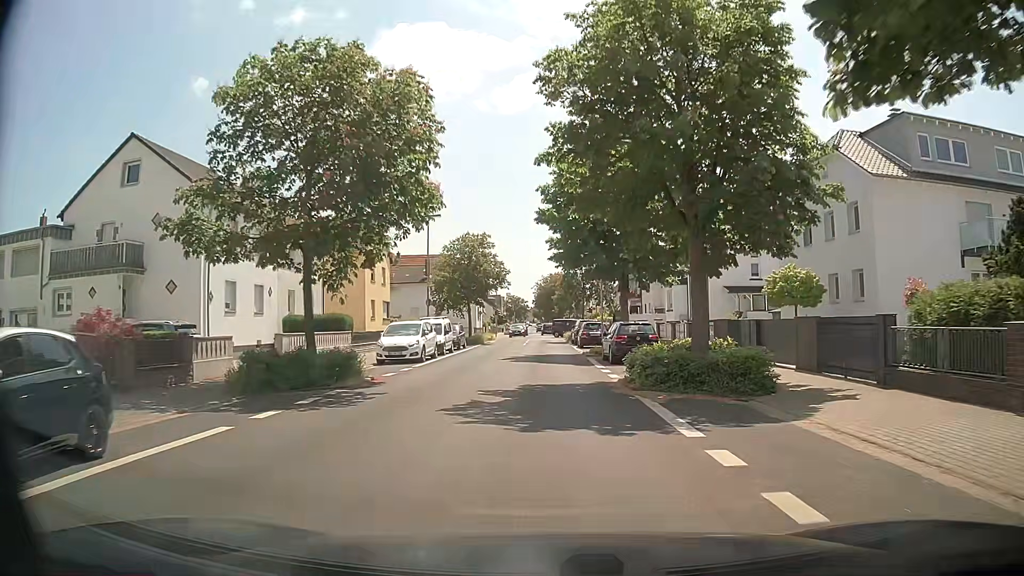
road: unclassified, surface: asphalt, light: Day
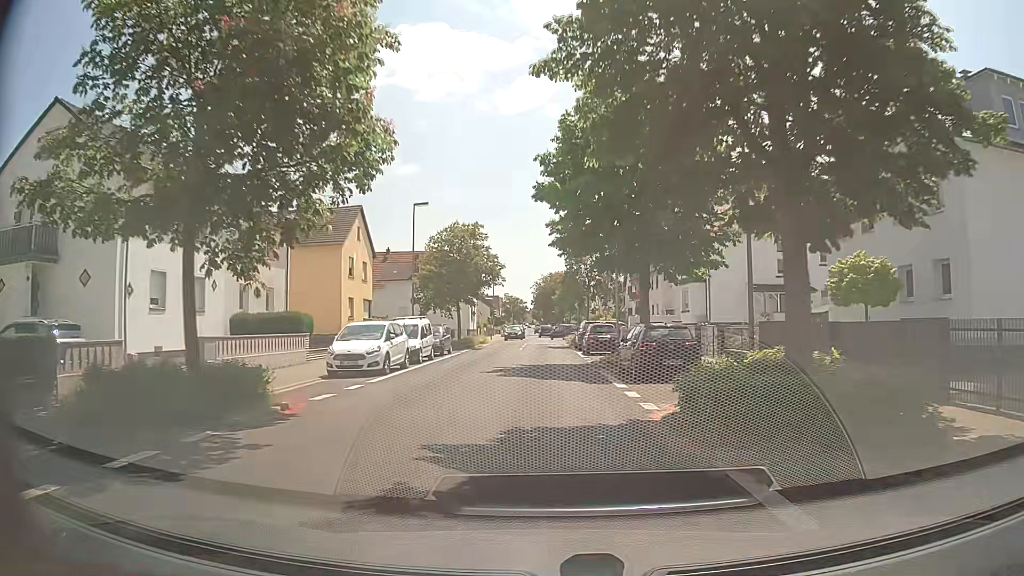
(-0.1, +6.1) m; 0°
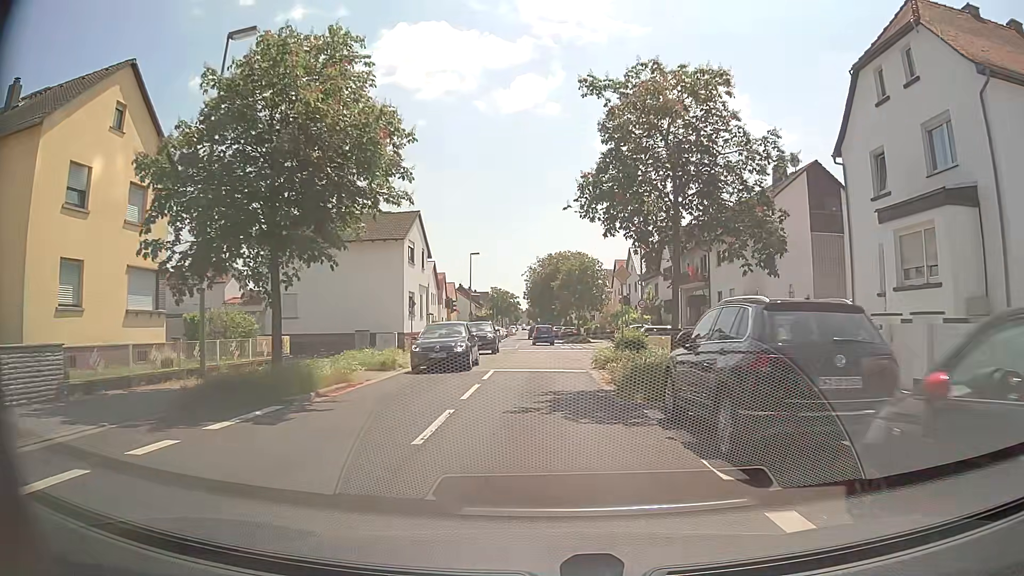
(-0.2, +30.5) m; 0°
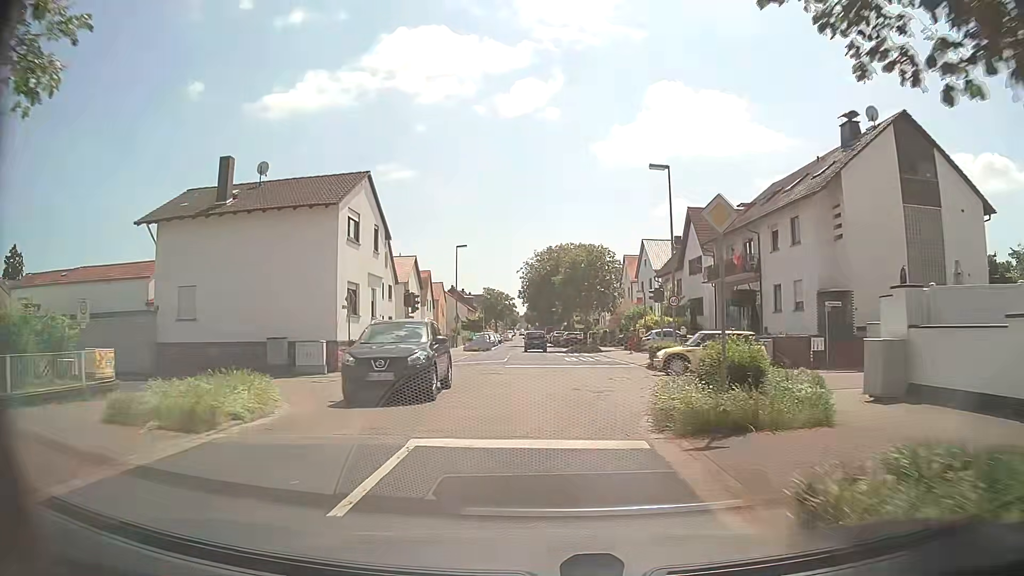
(0.0, +12.0) m; -1°
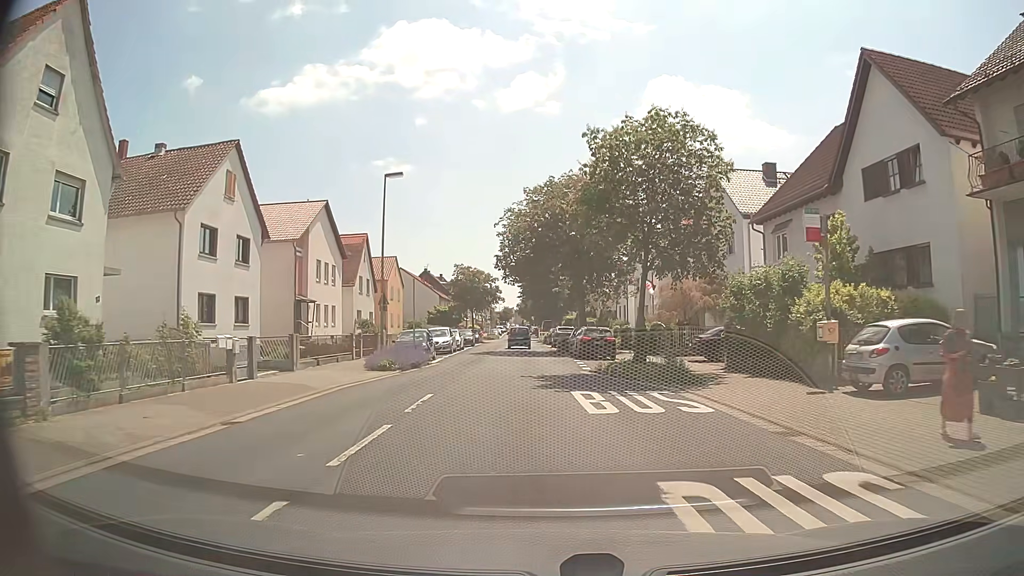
(+0.3, +30.5) m; +1°
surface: paving_stones
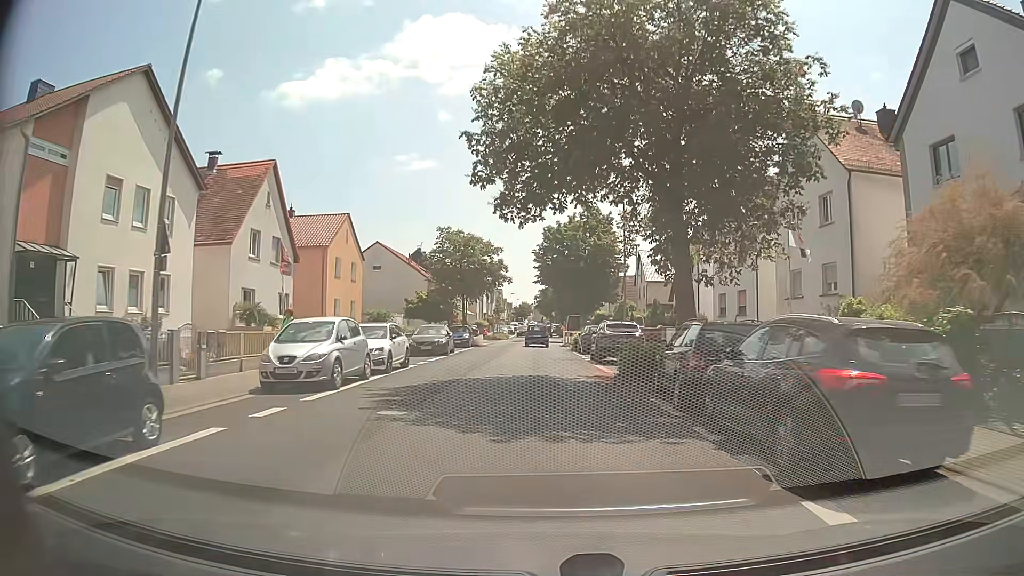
(-0.7, +24.9) m; -2°
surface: asphalt
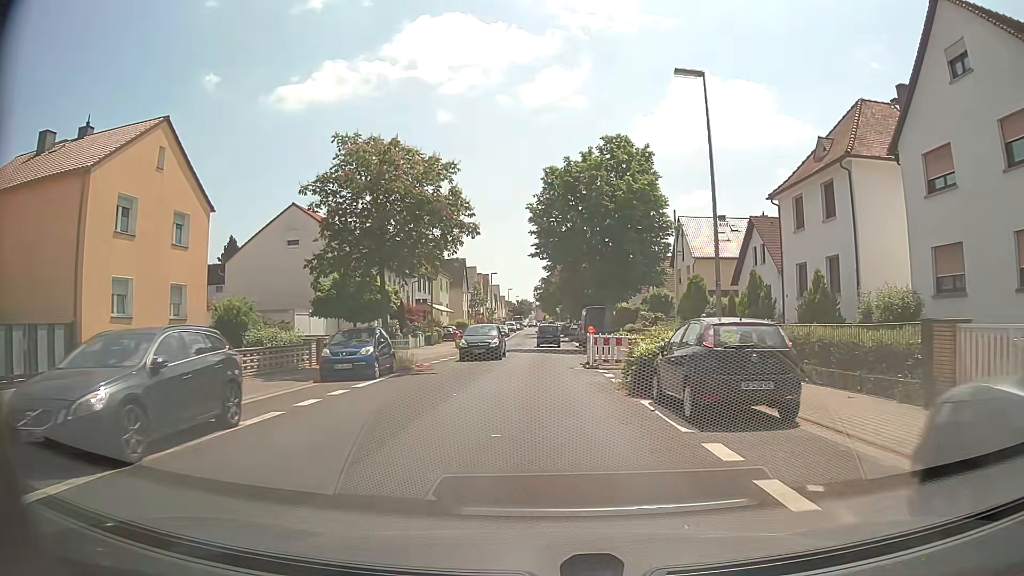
(-0.2, +25.0) m; 0°
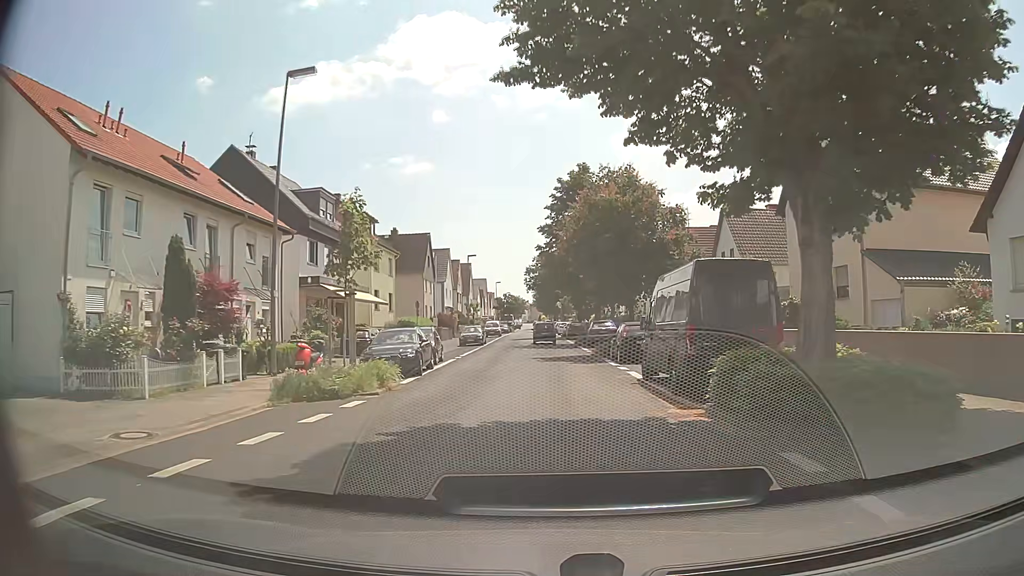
(-0.3, +31.2) m; 0°
(0, +10) (0, +20) (0, +30) (0, +40) (0, +50) (0, +60) (0, +70) (0, +80) (0, +90) (0, +100) m
